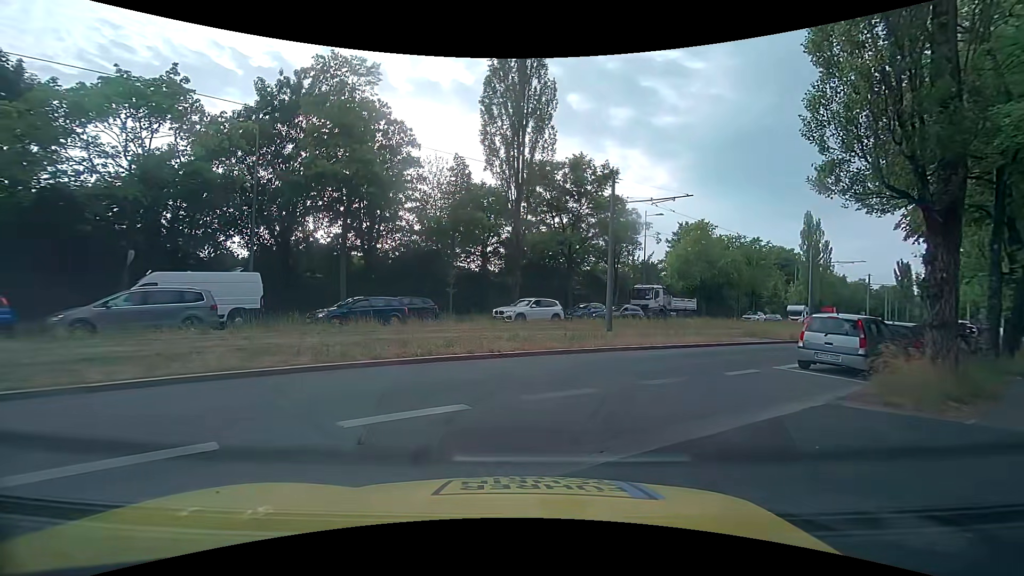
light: Day
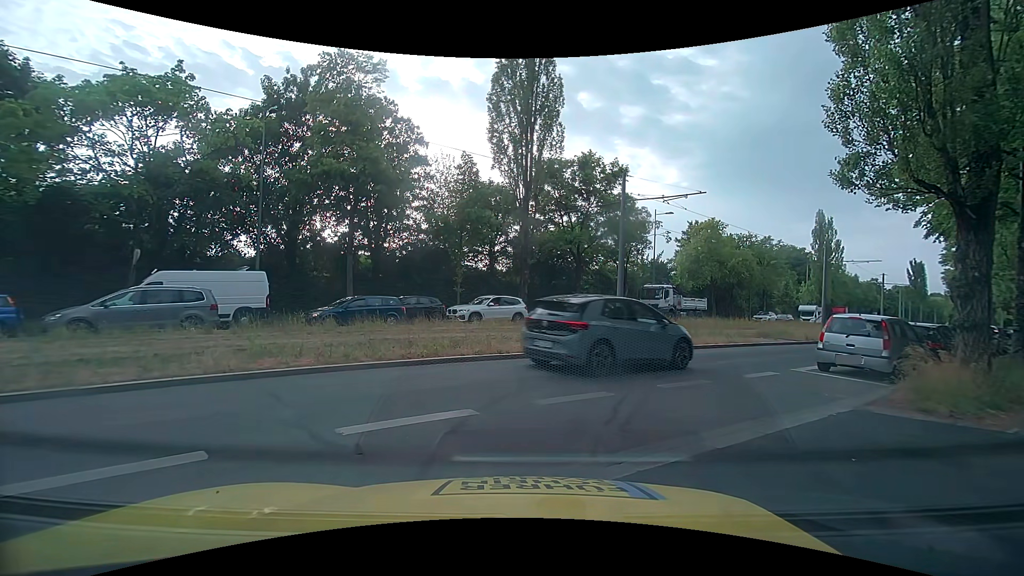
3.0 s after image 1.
(0.0, +0.4) m; 0°
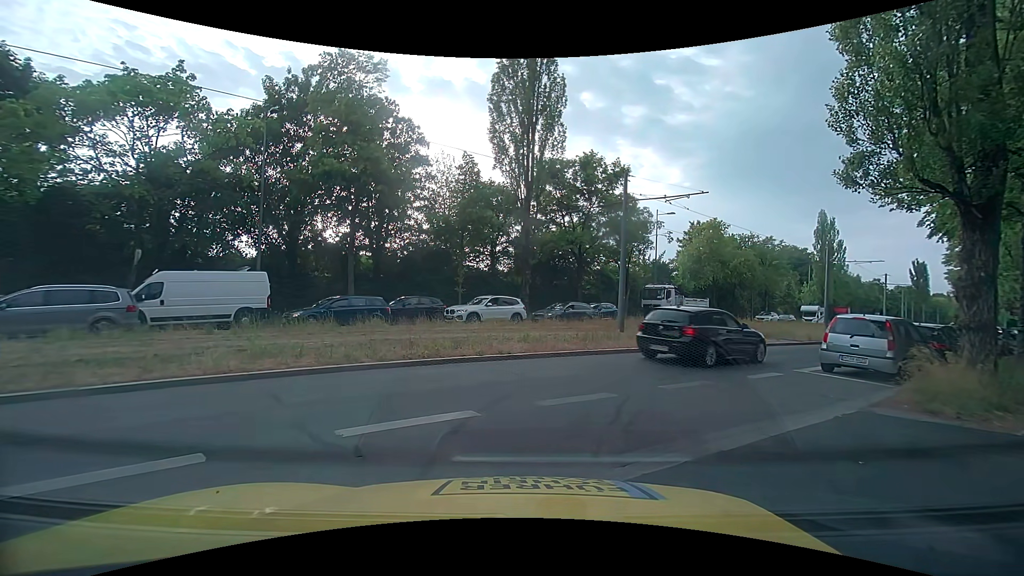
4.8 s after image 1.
(0.0, 0.0) m; 0°
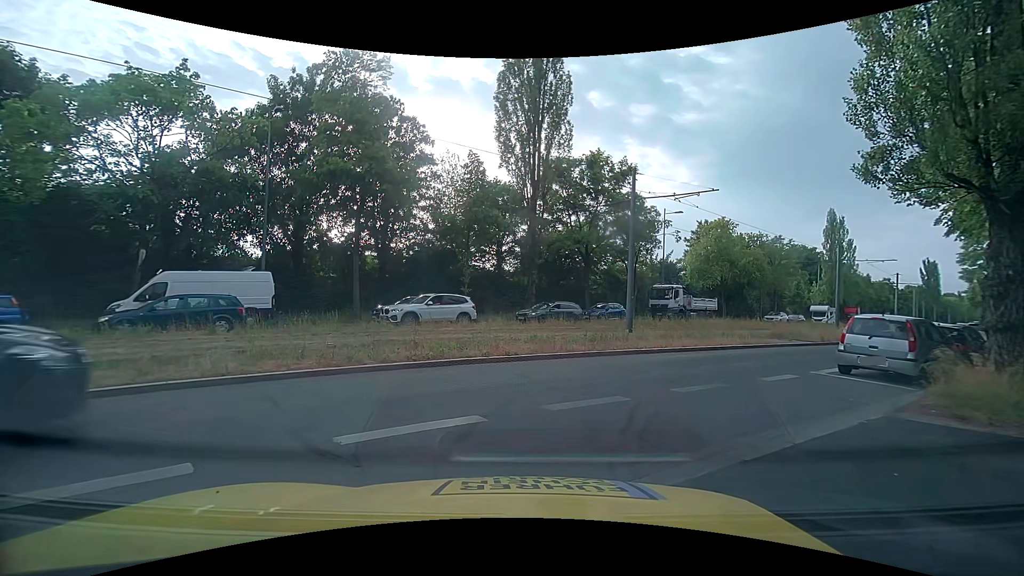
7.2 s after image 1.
(0.0, +0.3) m; 0°
